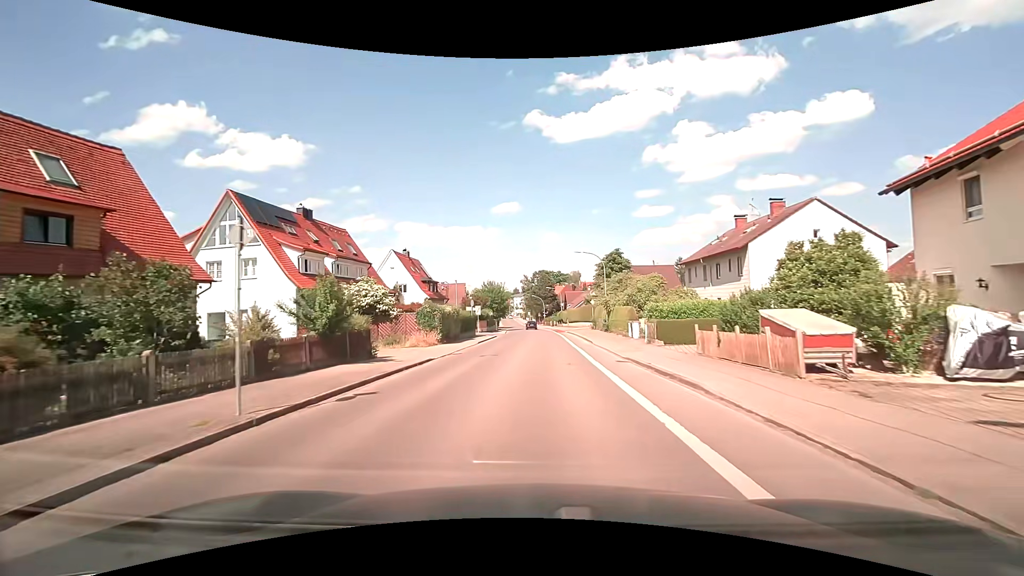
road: tertiary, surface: asphalt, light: Day
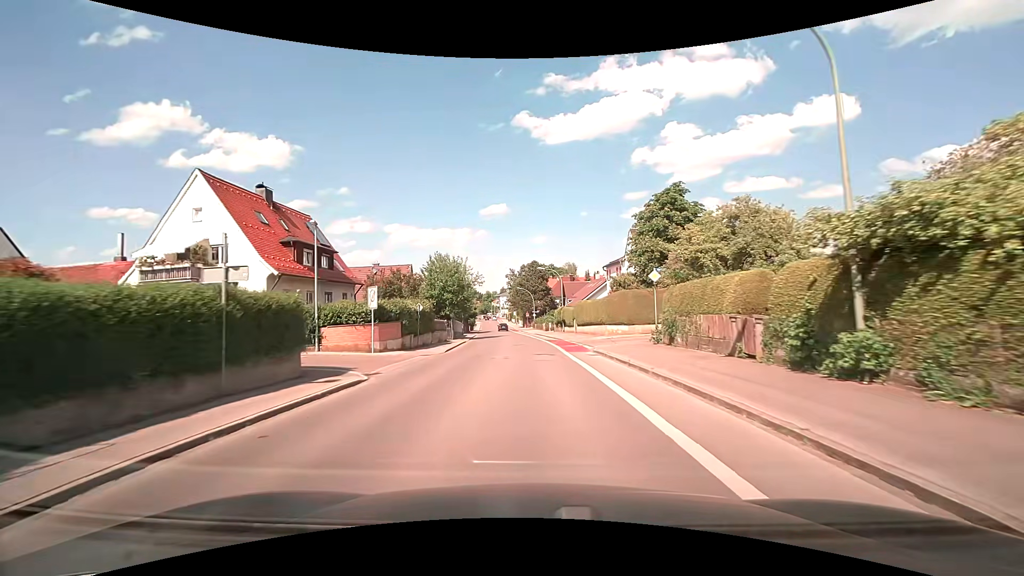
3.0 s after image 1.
(+0.6, +35.7) m; +1°
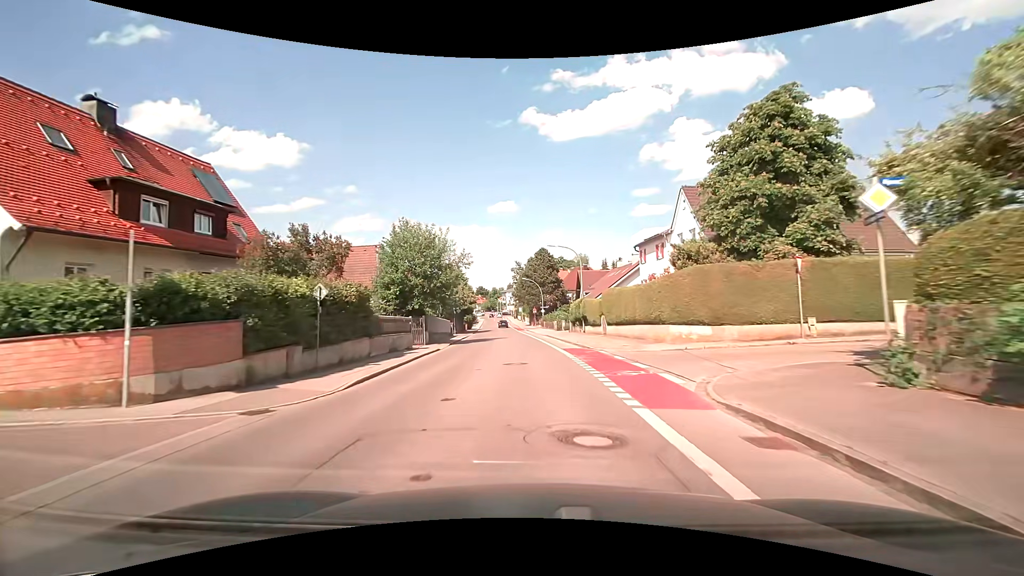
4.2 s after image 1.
(-0.1, +15.1) m; 0°
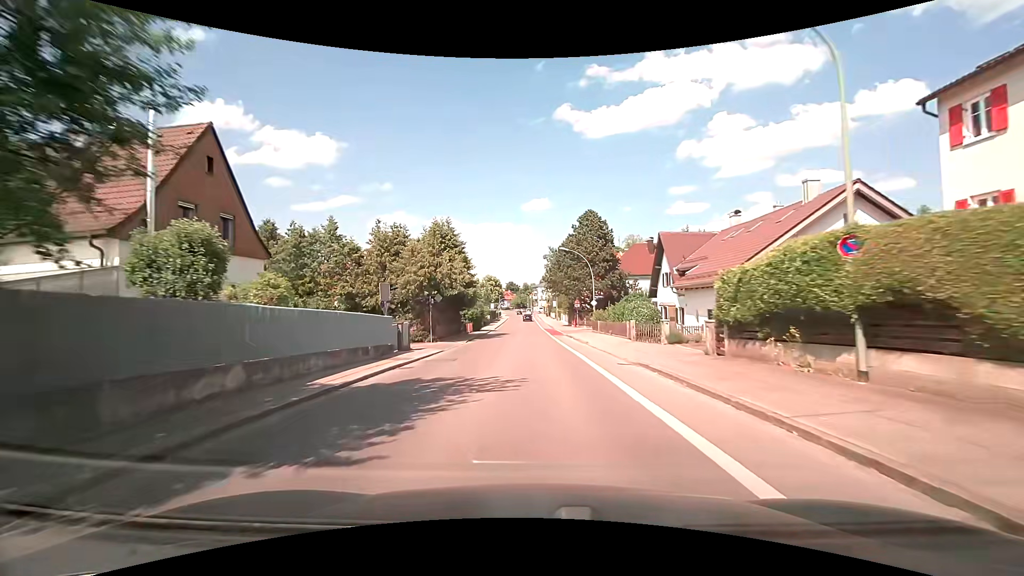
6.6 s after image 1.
(-1.4, +30.8) m; -4°
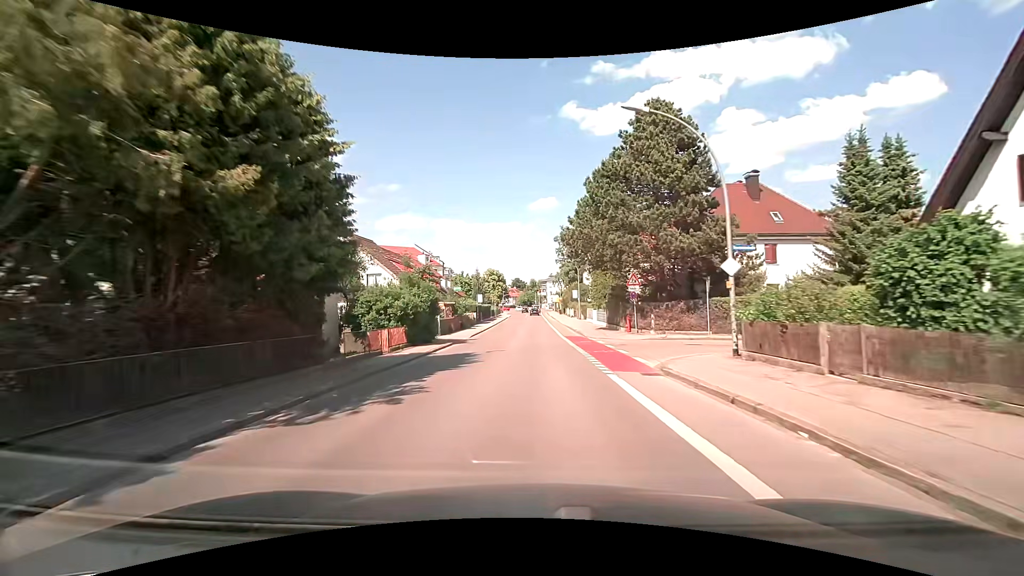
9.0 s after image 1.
(-0.1, +30.8) m; -1°
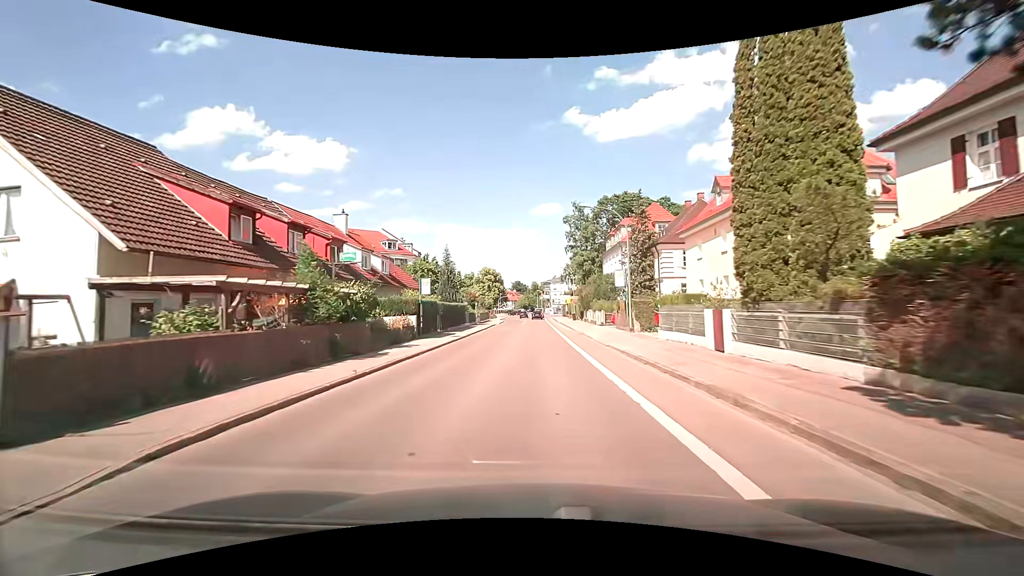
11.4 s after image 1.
(-0.1, +29.7) m; 0°
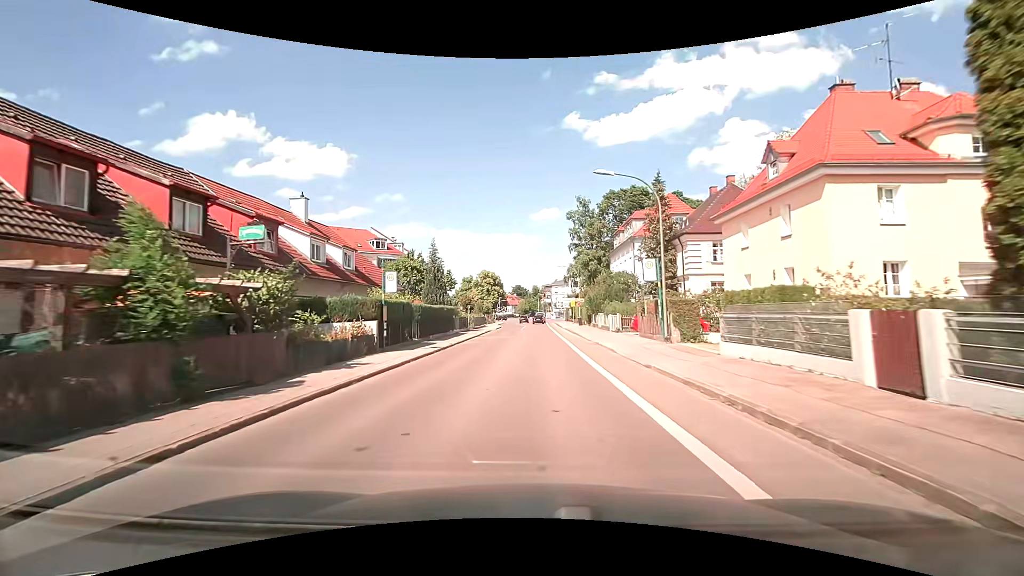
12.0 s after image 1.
(-0.1, +7.1) m; 0°
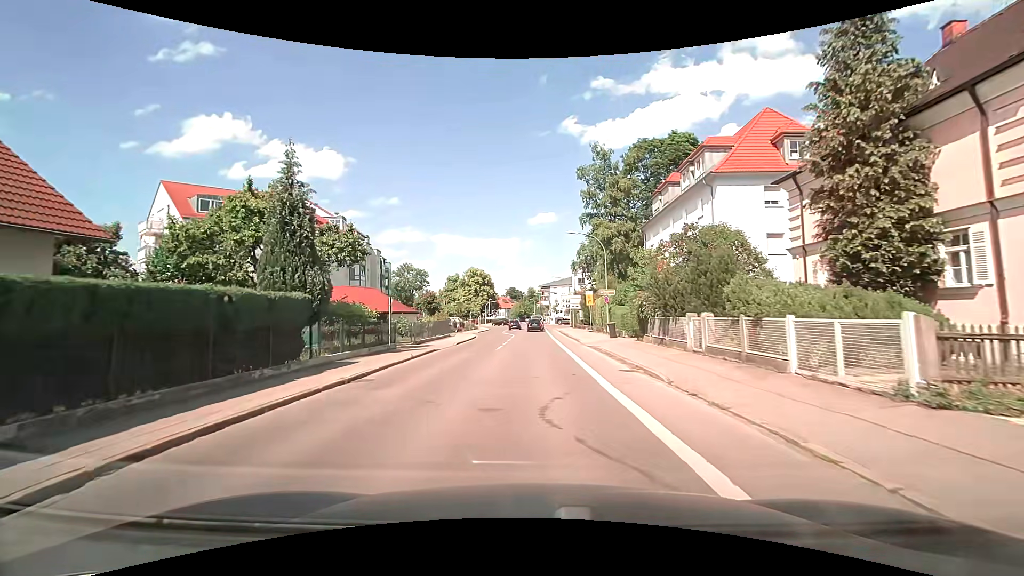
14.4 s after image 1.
(+0.2, +25.5) m; +1°
